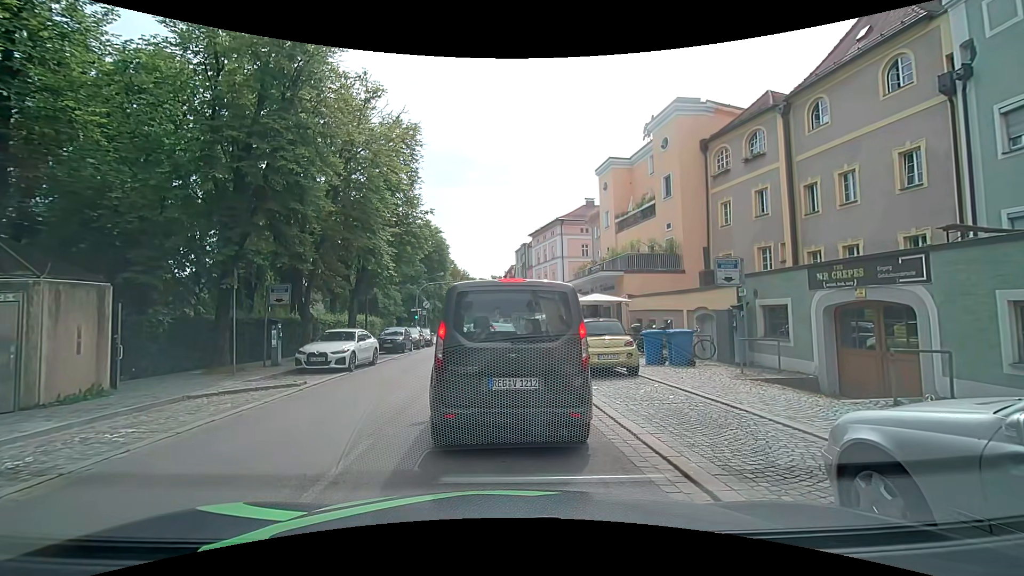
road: primary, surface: asphalt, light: Day
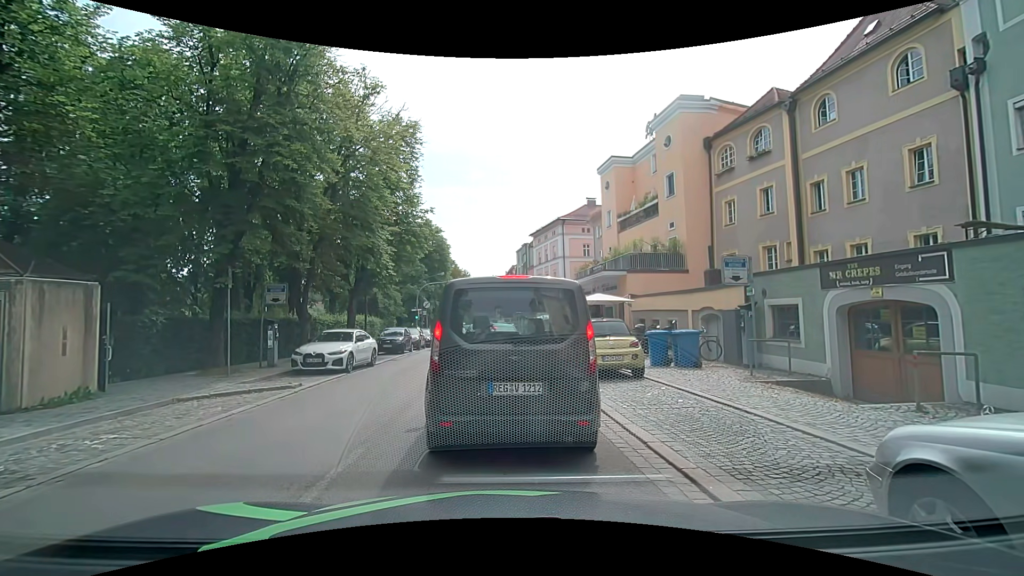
(0.0, +0.4) m; 0°
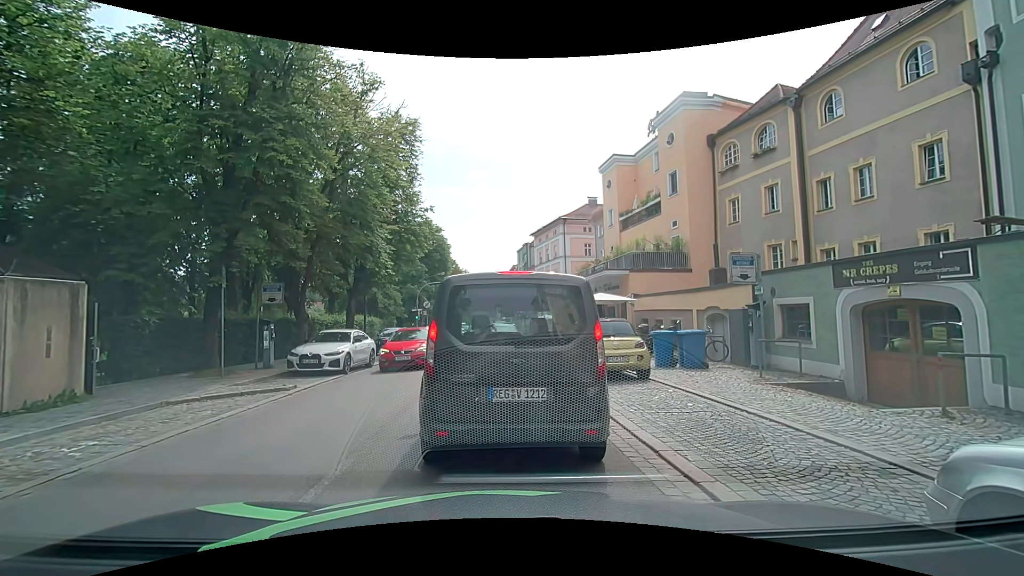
(0.0, +0.4) m; 0°
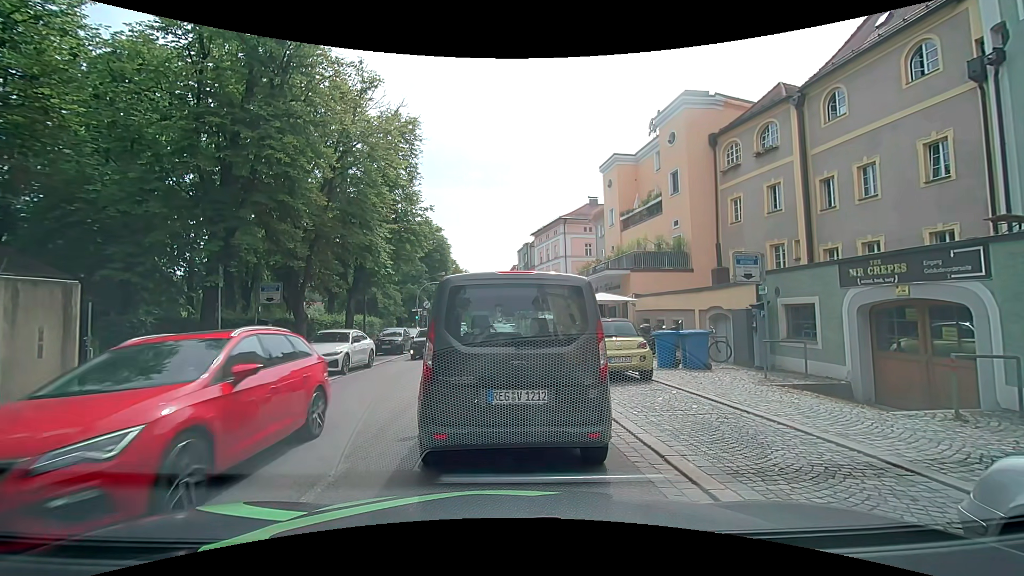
(0.0, +0.2) m; 0°
